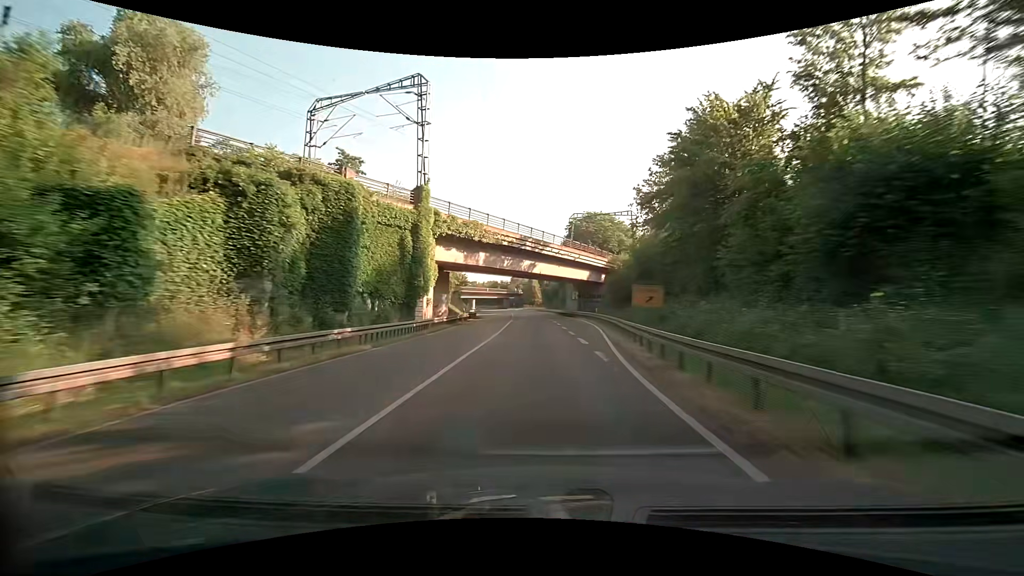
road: primary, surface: asphalt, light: Day
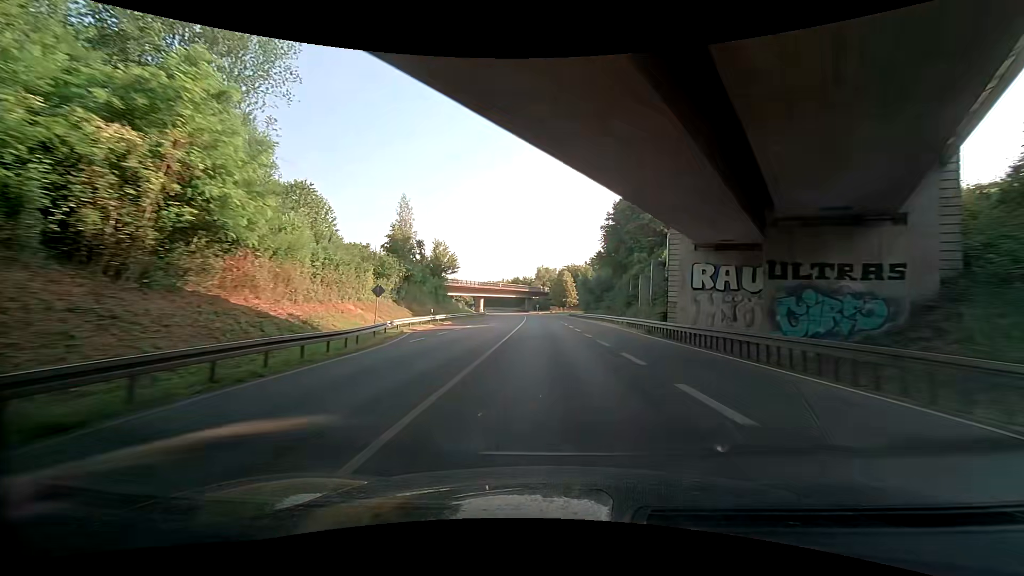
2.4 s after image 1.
(-2.0, +55.2) m; -3°
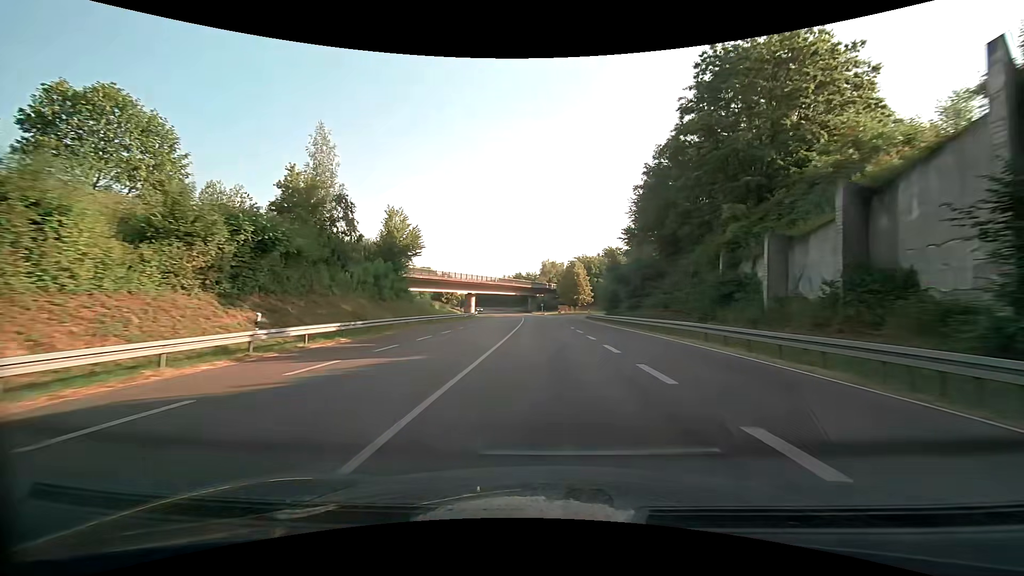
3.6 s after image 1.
(-0.5, +27.7) m; -1°
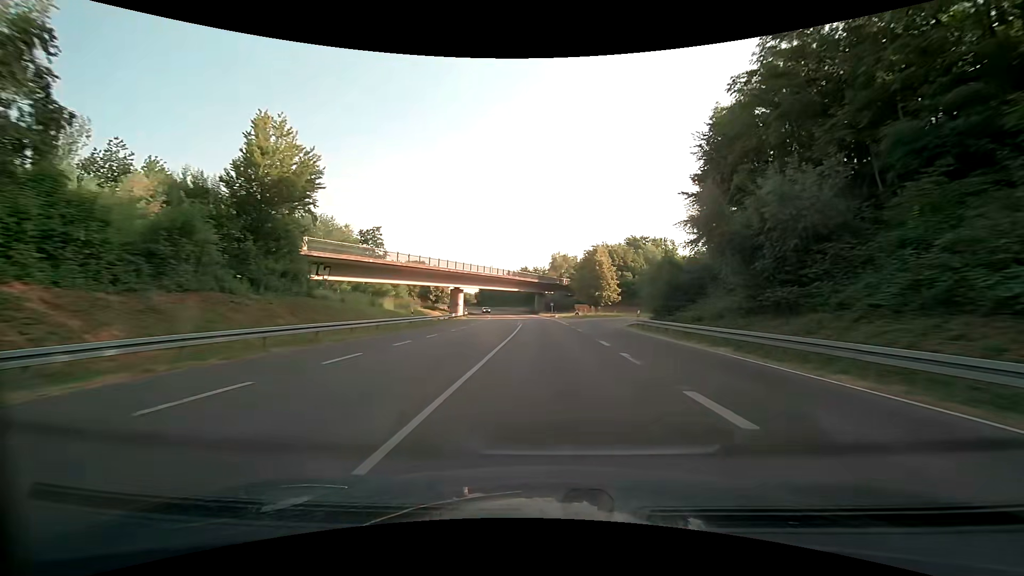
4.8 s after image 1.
(-0.3, +27.7) m; -1°
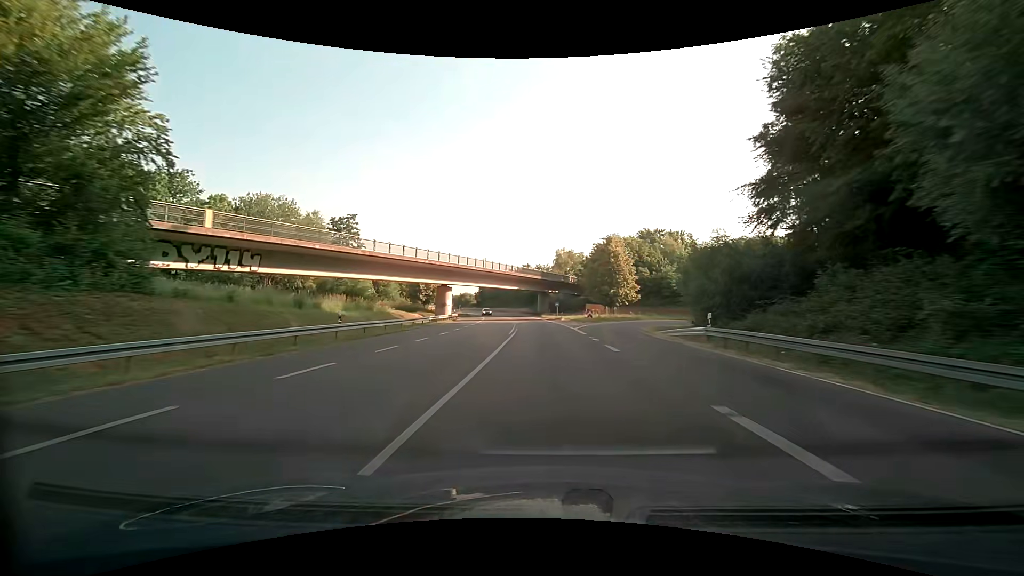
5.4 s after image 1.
(0.0, +13.9) m; 0°
(0, +10) (0, +20) (-1, +30) (-1, +40) (-2, +50) (-2, +60) (-3, +70) (-4, +80) (-5, +90) (-7, +100) m
